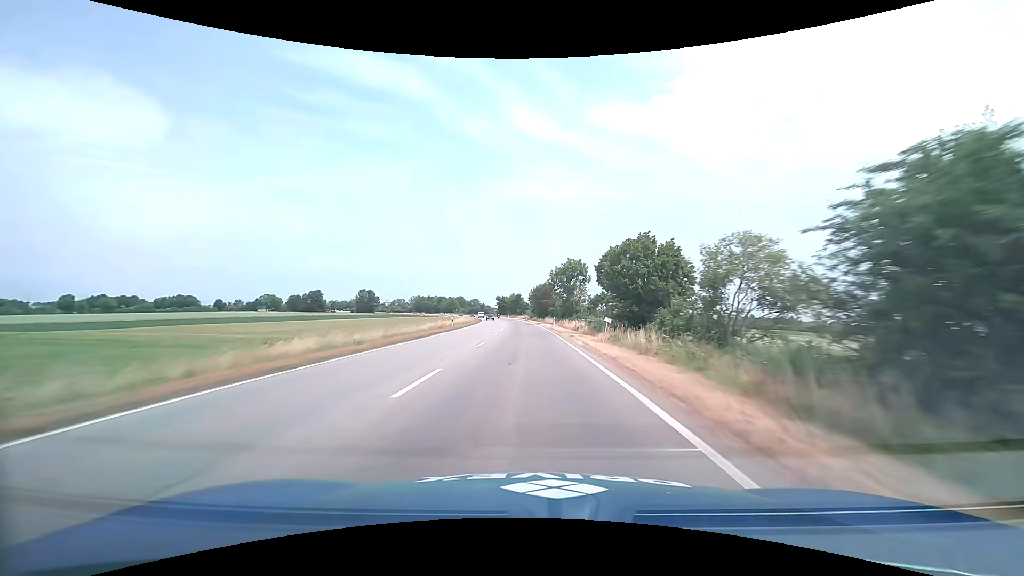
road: primary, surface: asphalt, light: Day
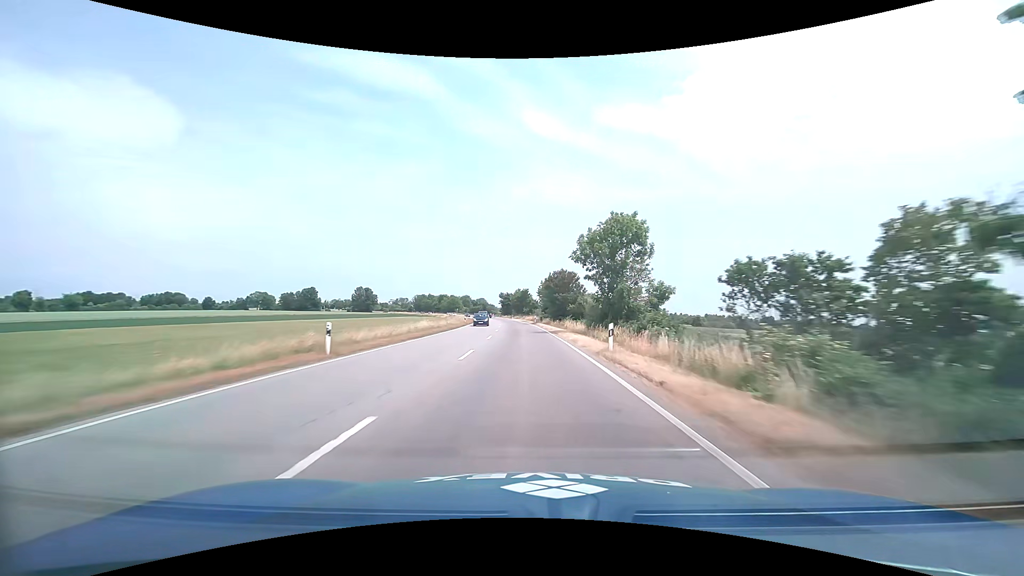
(-0.3, +29.8) m; -1°
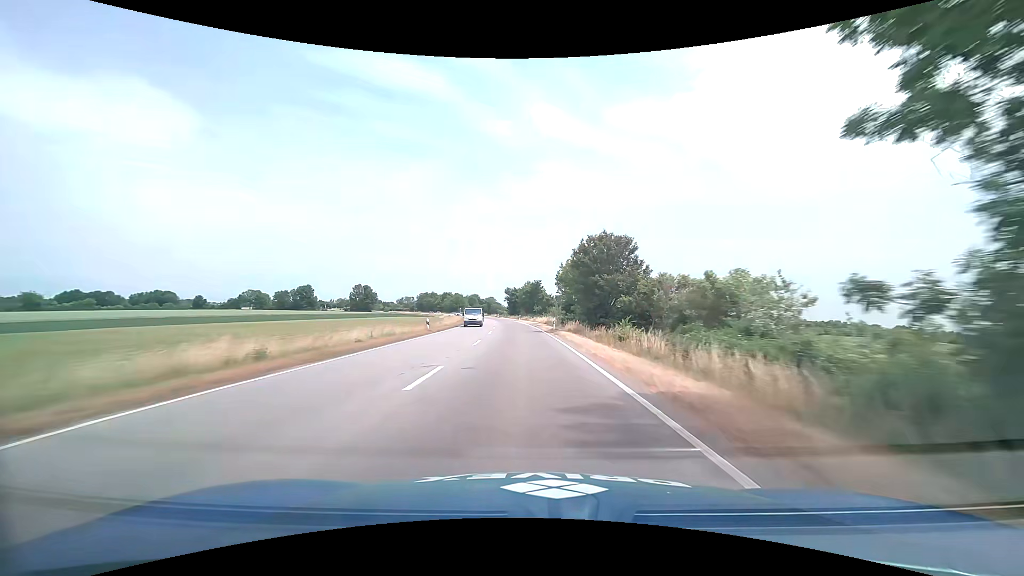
(-0.4, +30.0) m; -1°
(0, +10) (0, +20) (-1, +30) (-1, +40) (-2, +50) (-2, +60) (-3, +70) (-4, +80) (-5, +90) (-6, +100) m
